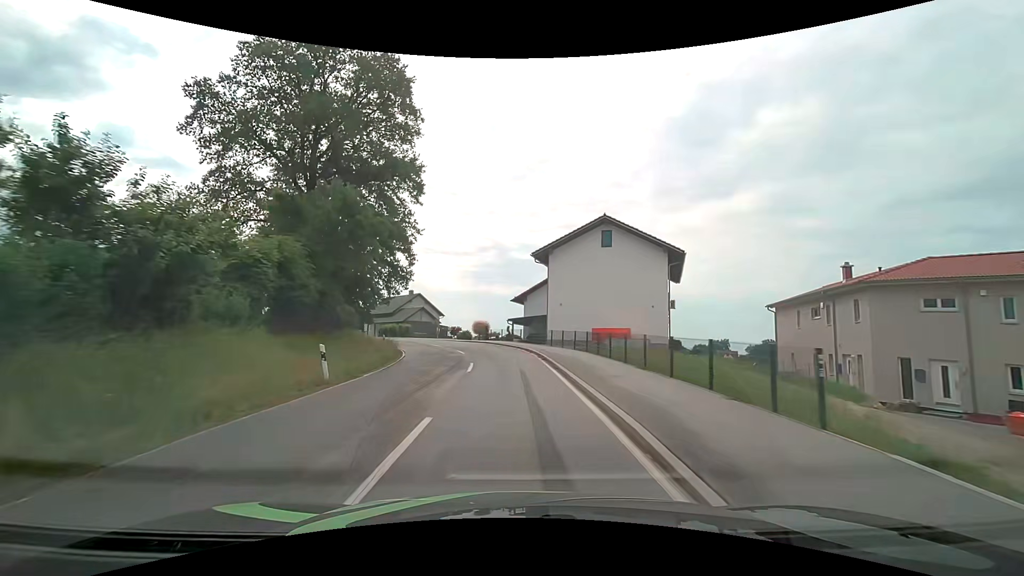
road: tertiary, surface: asphalt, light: Day
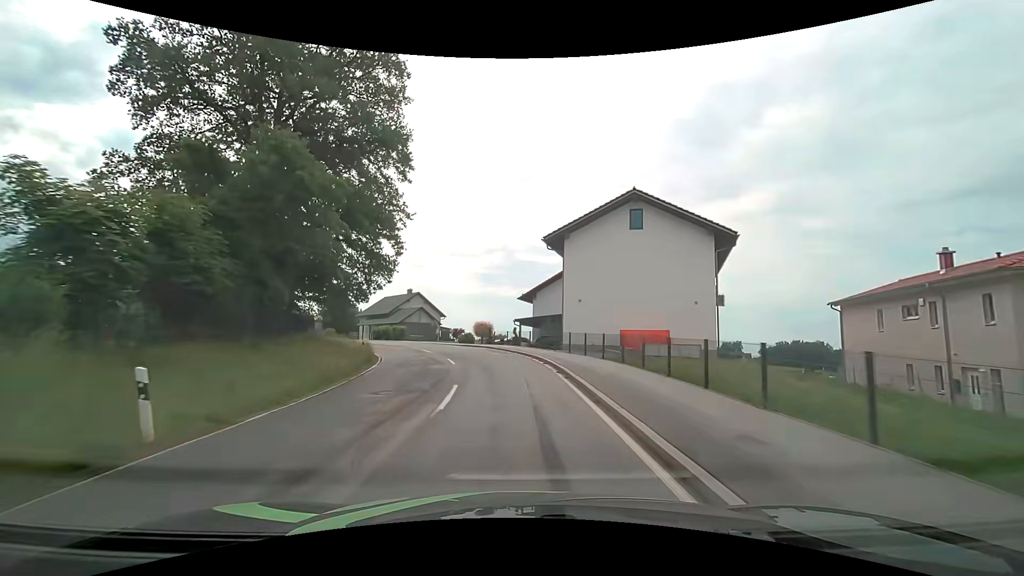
(0.0, +7.1) m; -1°
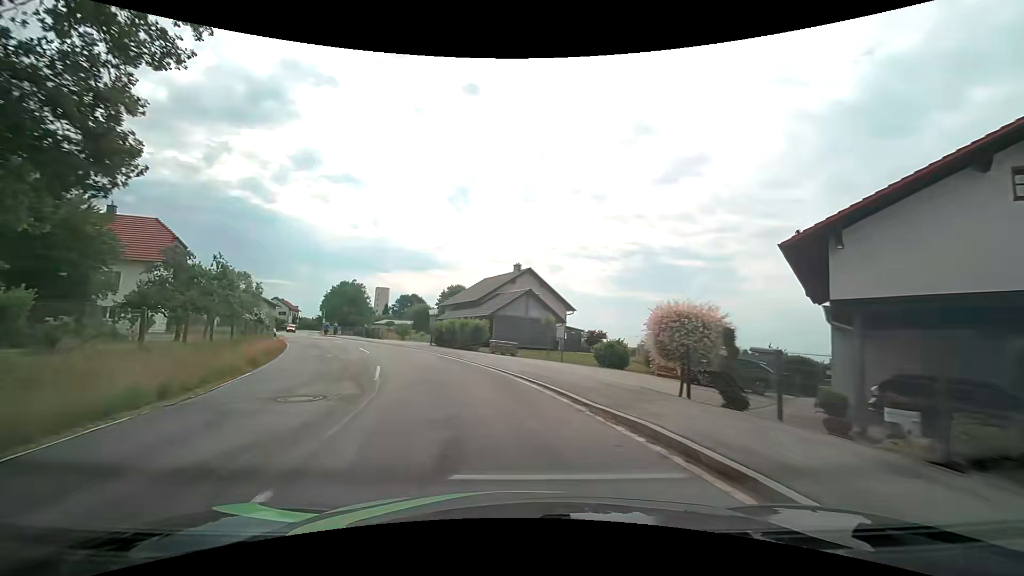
(-2.9, +32.0) m; -15°
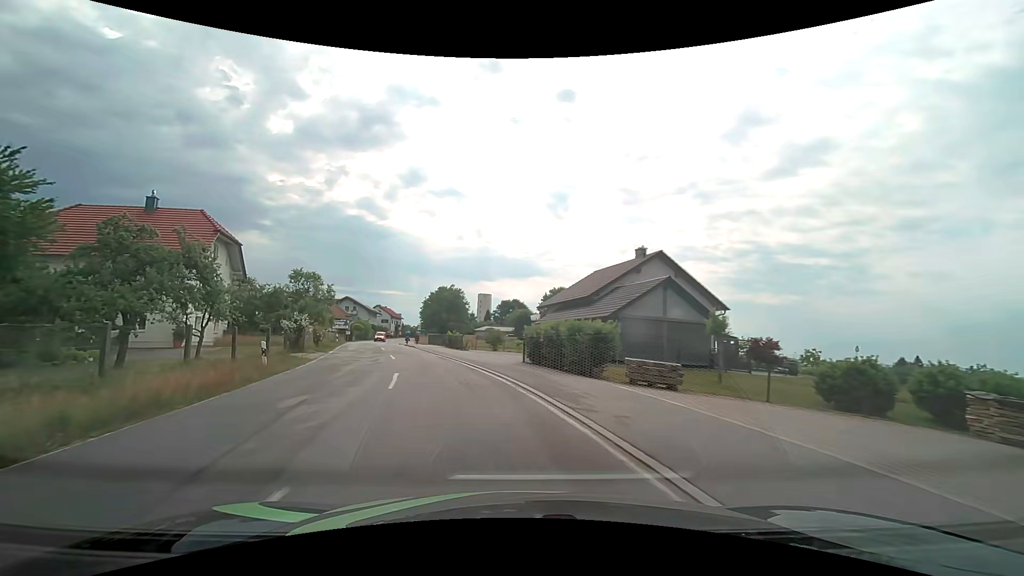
(-1.0, +12.1) m; -11°
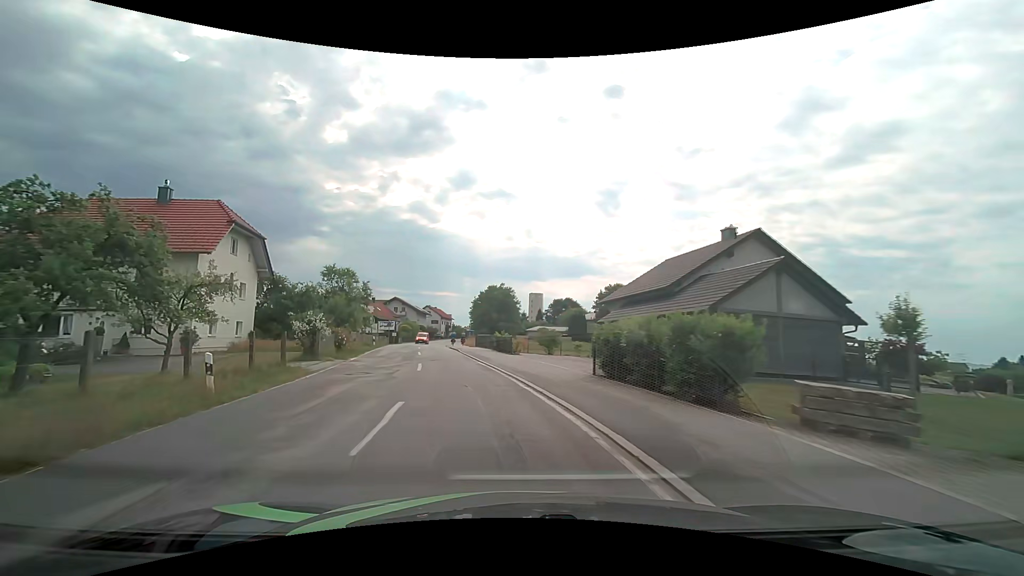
(-0.3, +5.9) m; -6°
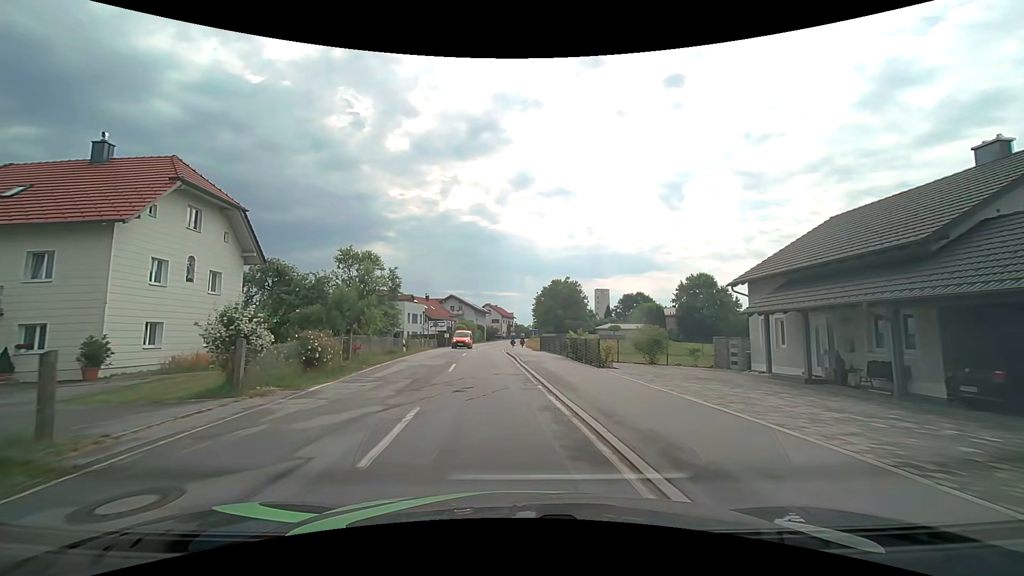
(-0.9, +11.7) m; -7°
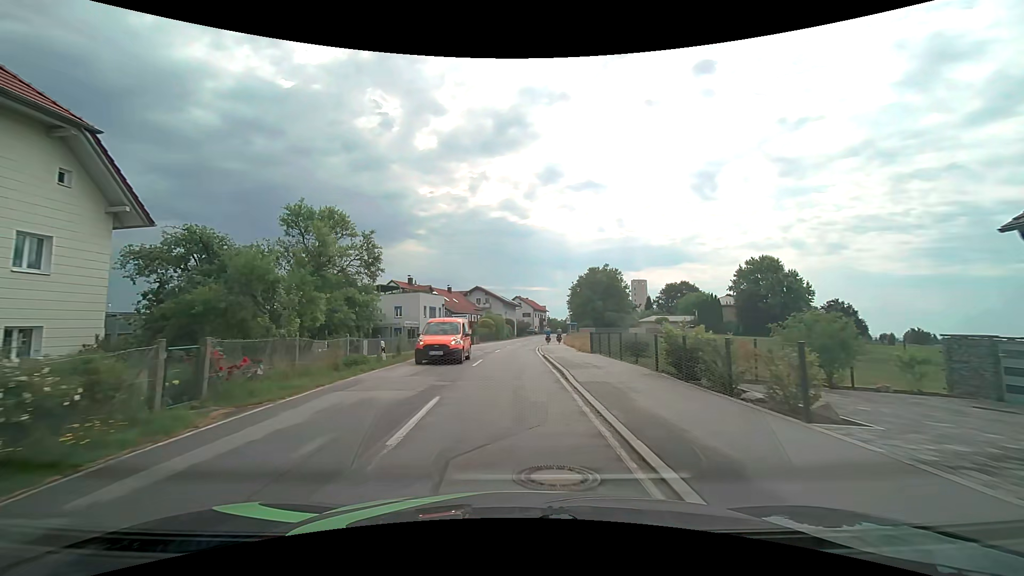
(-0.5, +11.7) m; -5°
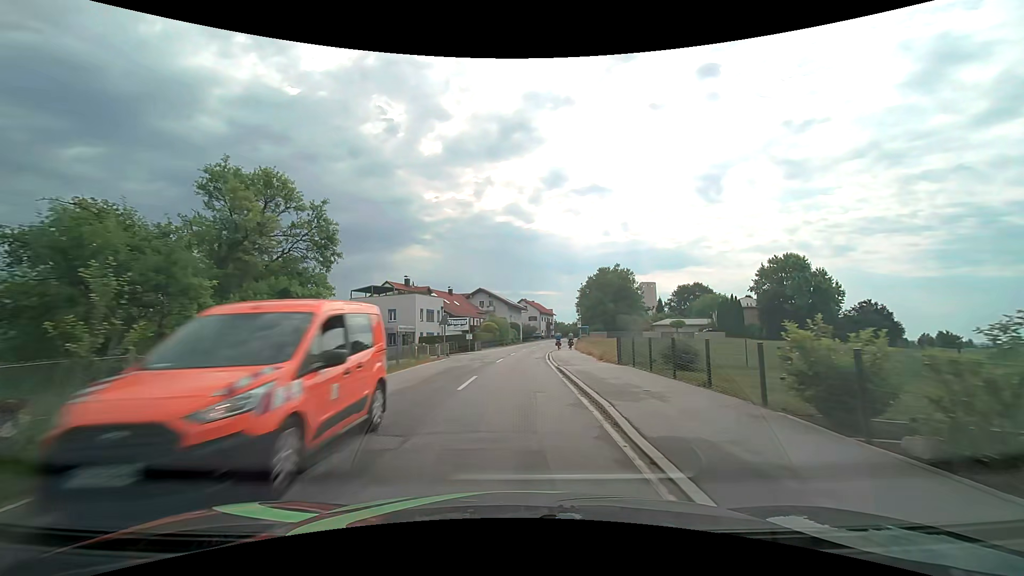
(0.0, +6.0) m; 0°
(0, +10) (0, +20) (+1, +30) (+1, +40) (+2, +50) (+3, +60) (+4, +70) (+5, +80) (+7, +90) (+9, +99) m
